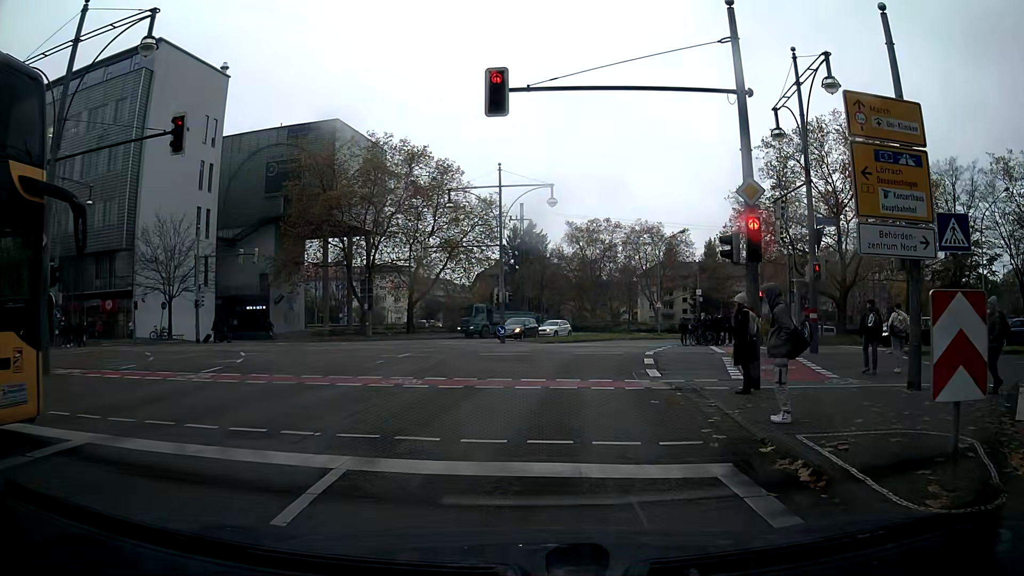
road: primary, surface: asphalt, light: Day
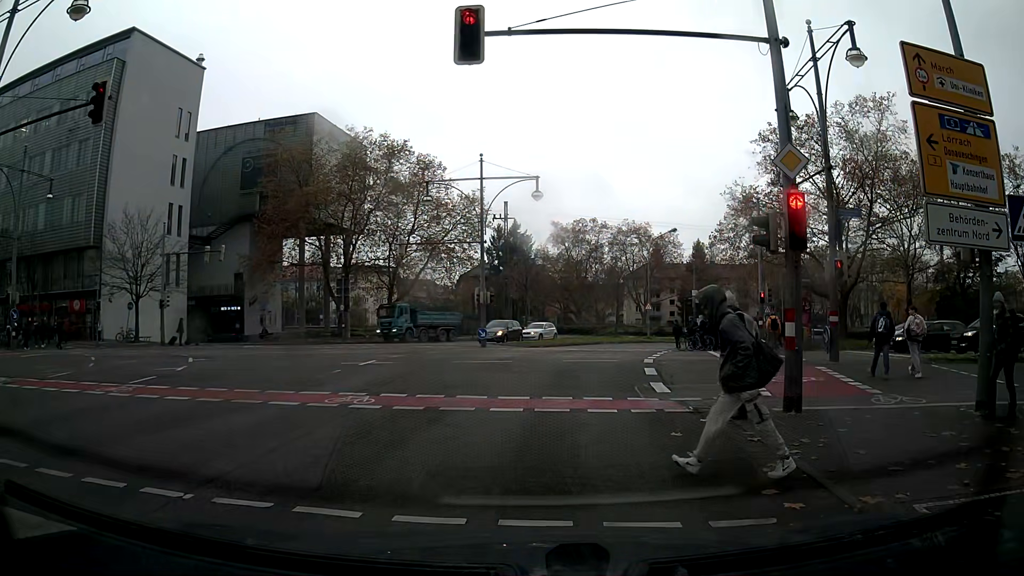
(0.0, +2.6) m; -1°
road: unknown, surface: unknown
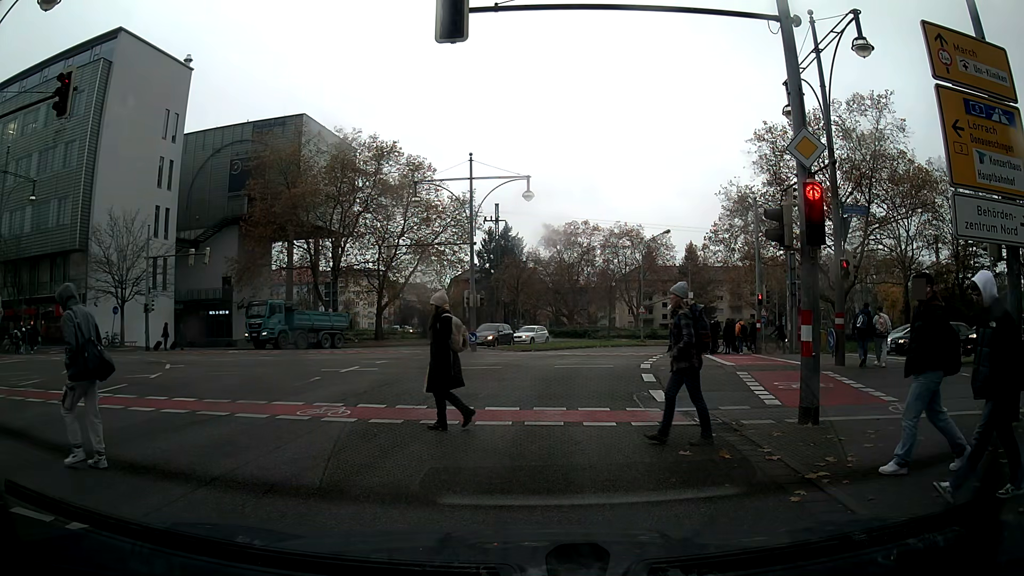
(0.0, +1.0) m; 0°
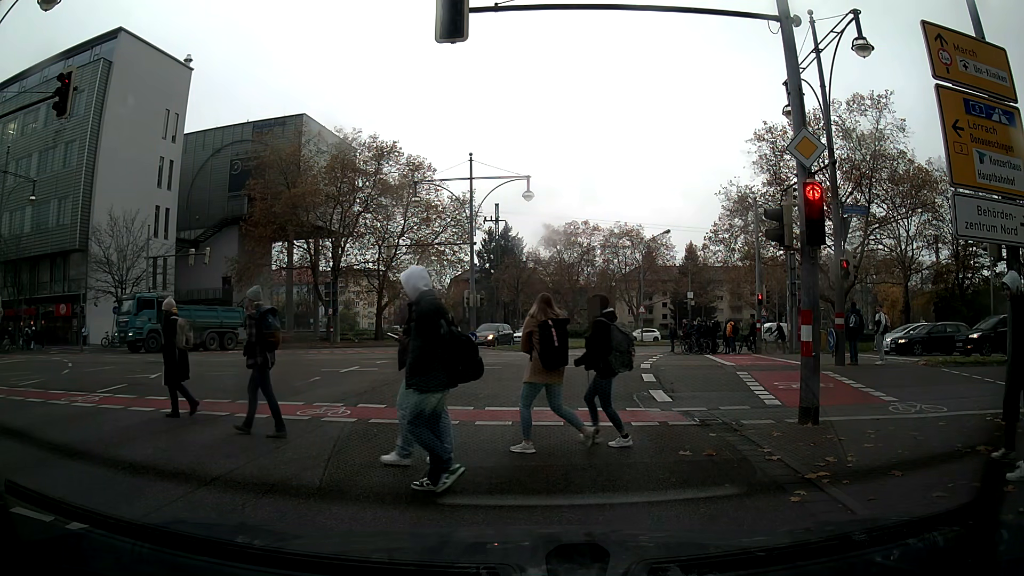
(0.0, 0.0) m; 0°
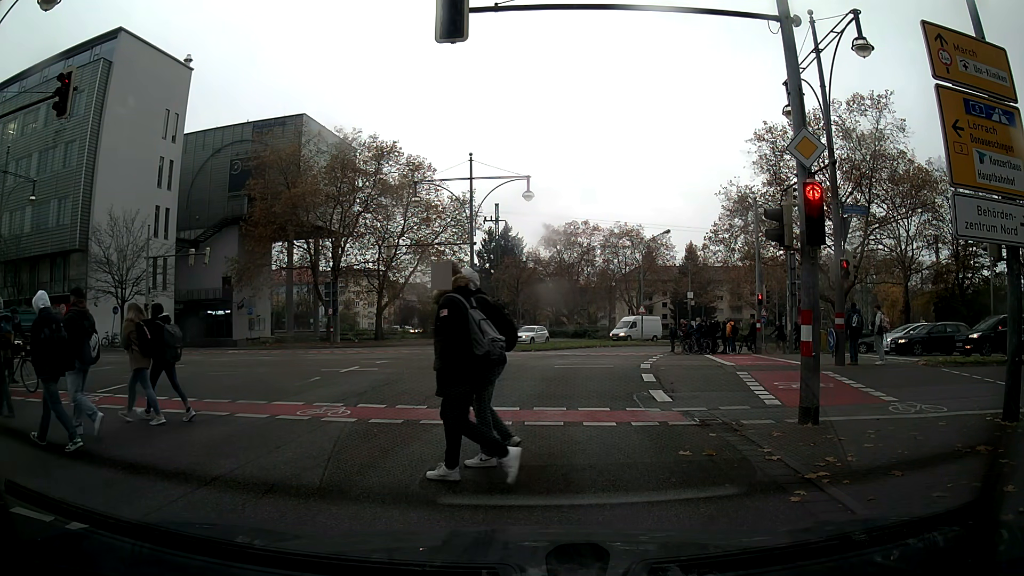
(0.0, 0.0) m; 0°
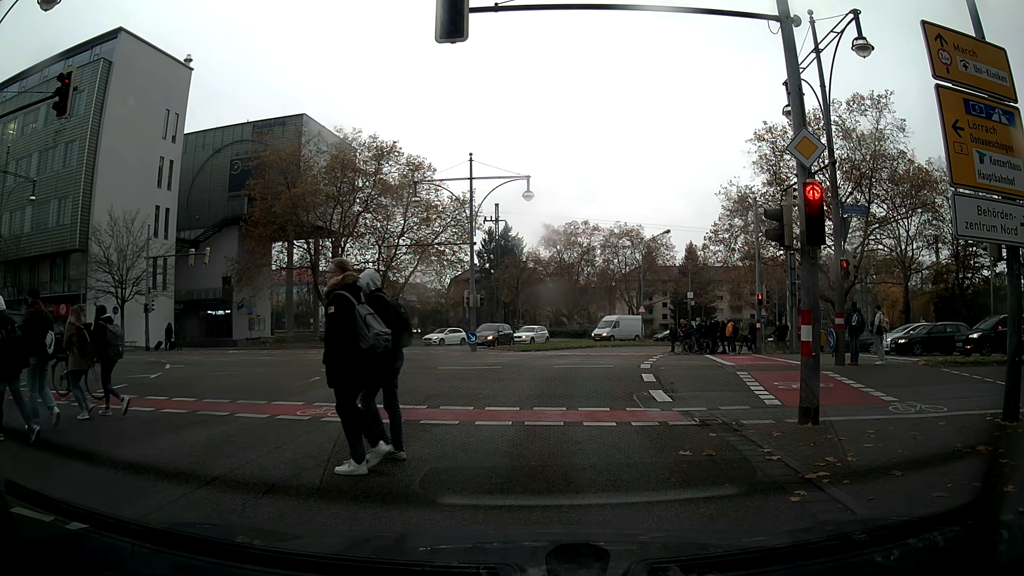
(0.0, 0.0) m; 0°
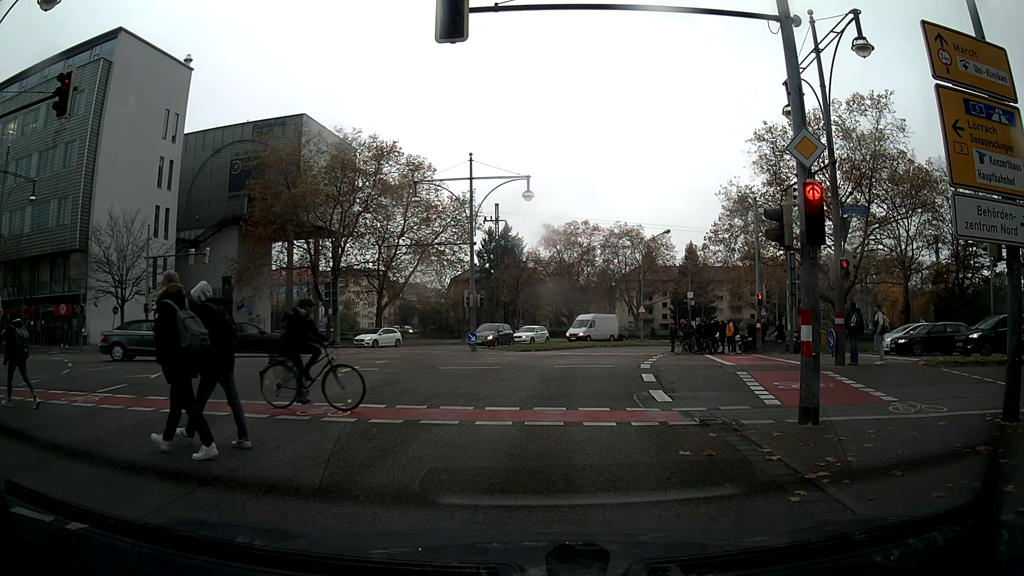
(0.0, 0.0) m; 0°
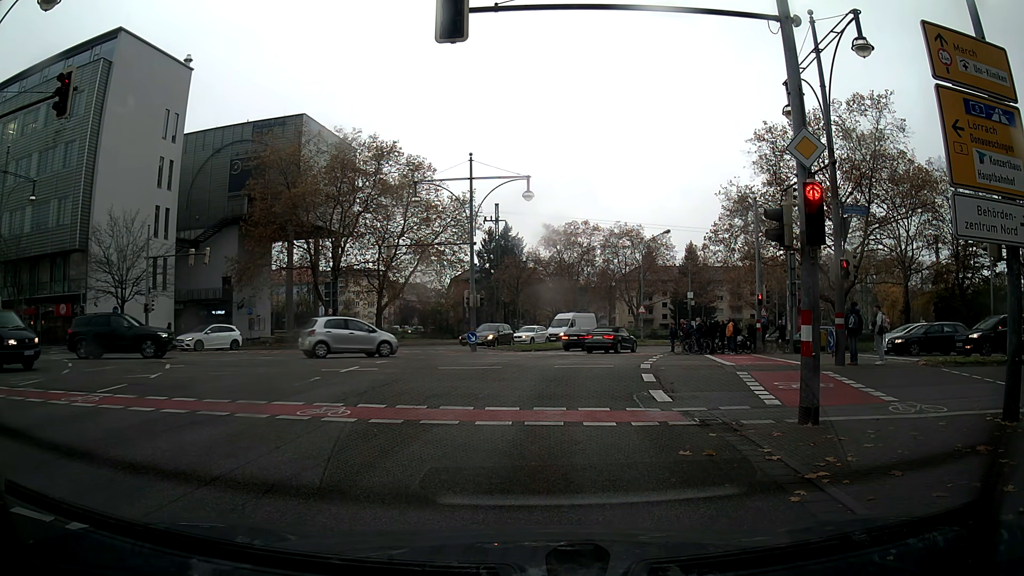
(0.0, 0.0) m; 0°
